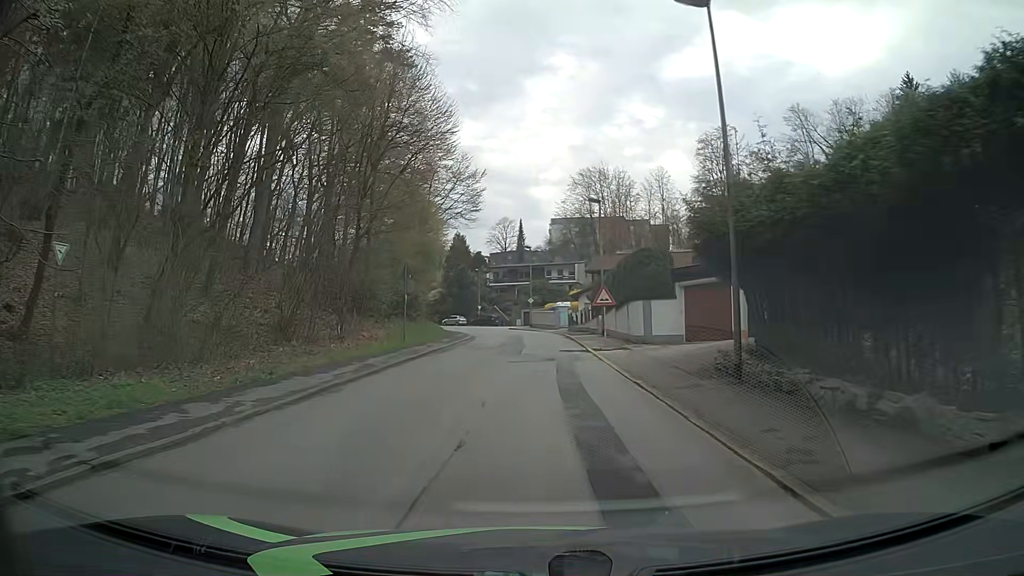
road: residential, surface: asphalt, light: Day
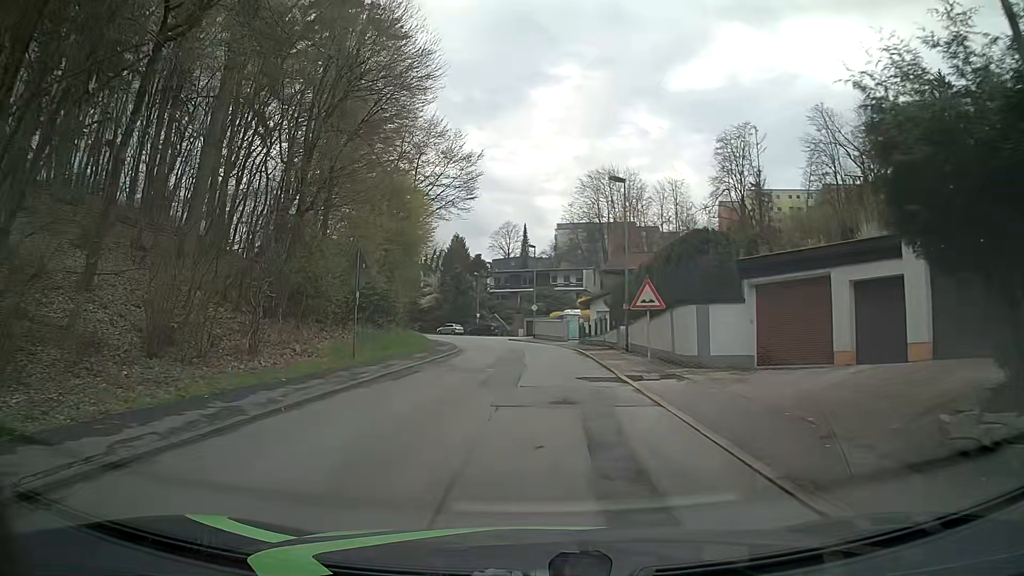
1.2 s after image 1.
(0.0, +8.9) m; 0°
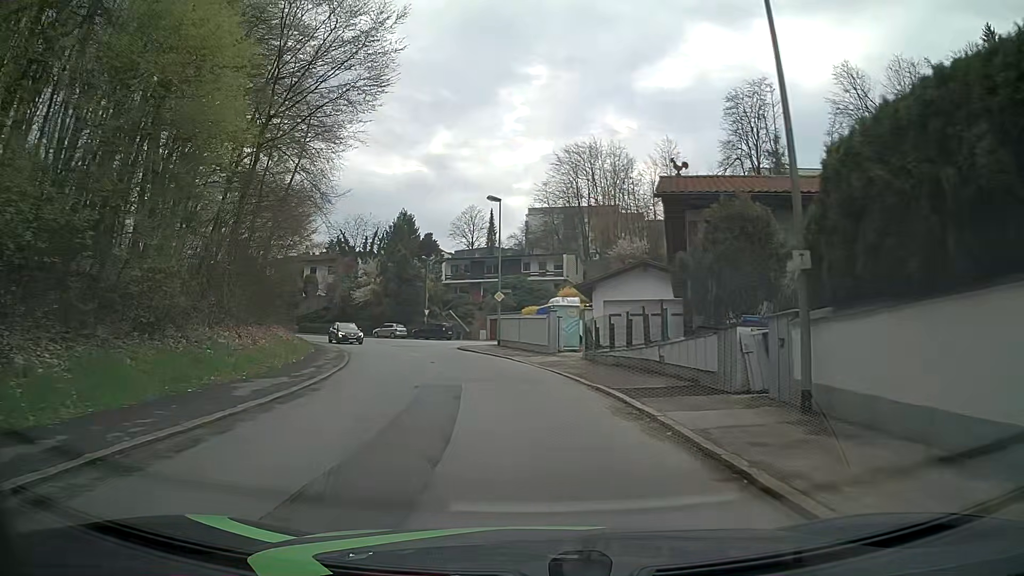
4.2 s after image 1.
(+0.2, +22.2) m; +3°
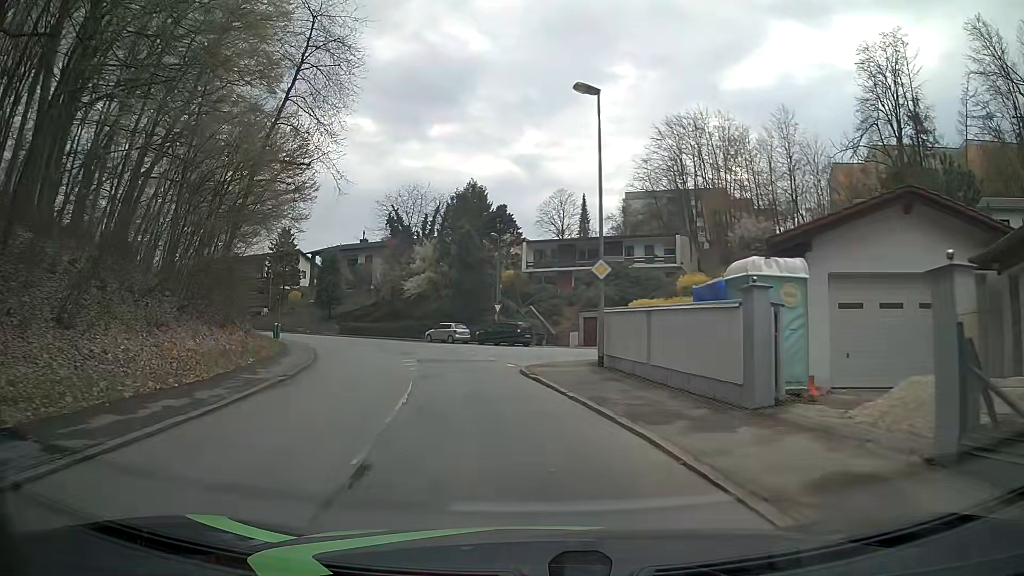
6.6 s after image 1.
(-0.8, +17.9) m; -9°
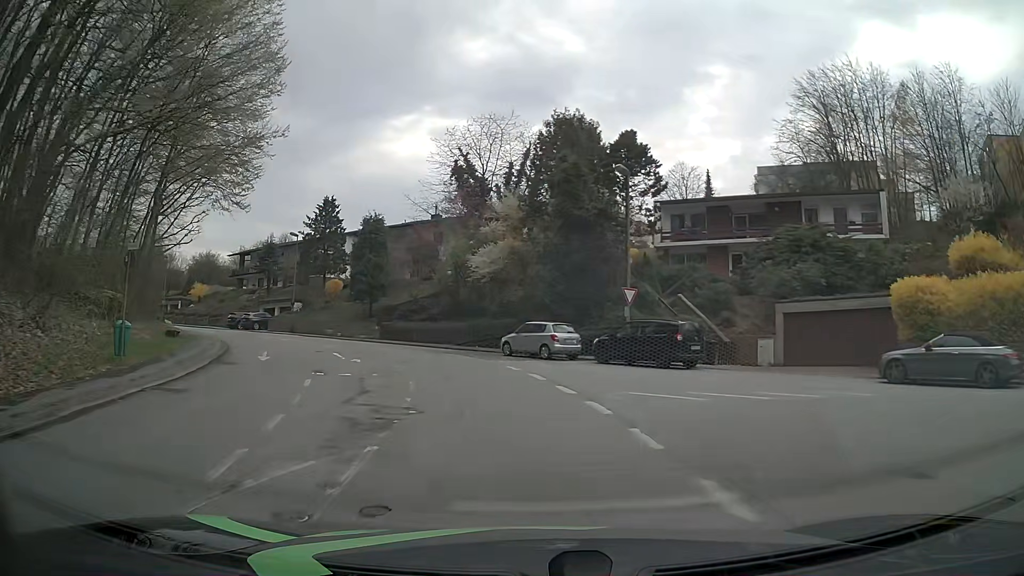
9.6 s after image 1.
(-1.7, +22.4) m; -8°
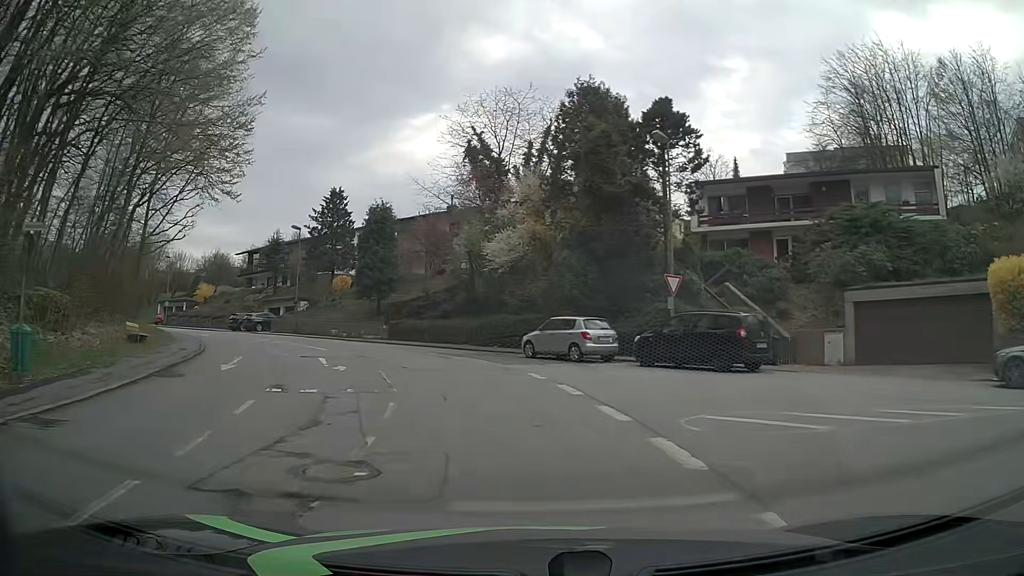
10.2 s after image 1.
(0.0, +4.5) m; -2°
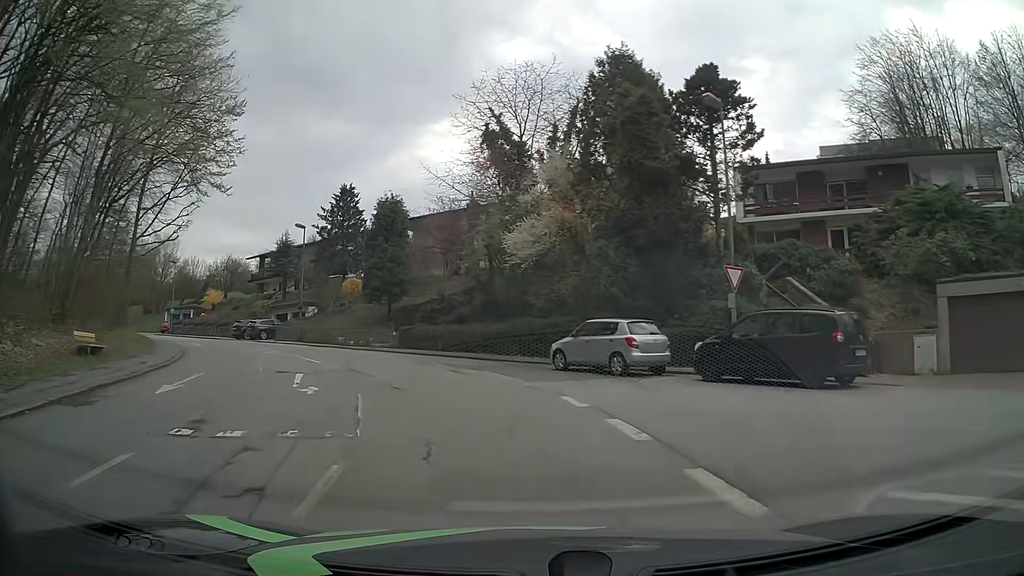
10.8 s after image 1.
(-0.1, +4.5) m; -2°
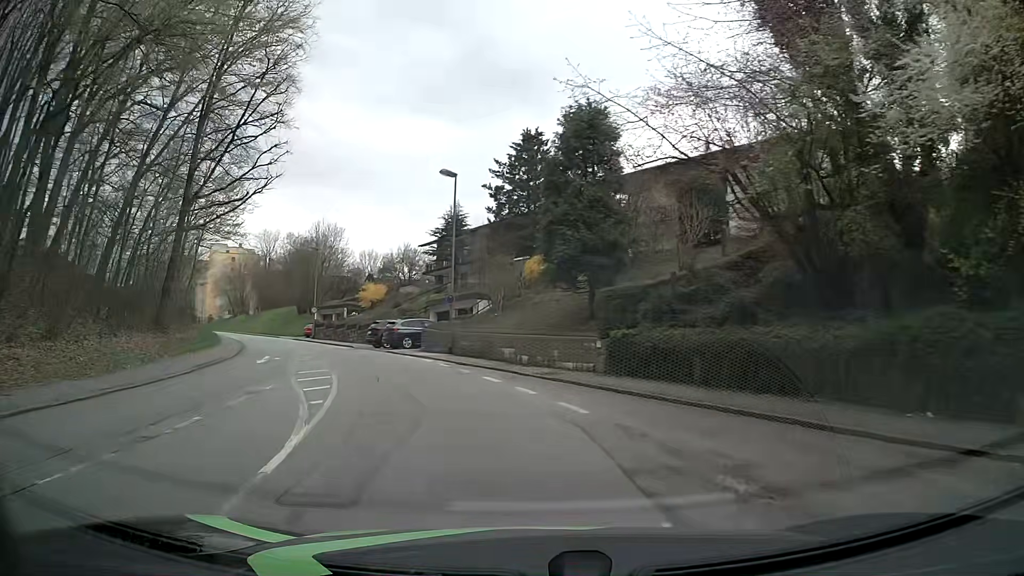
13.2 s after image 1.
(-2.7, +17.6) m; -19°
(-1, +10) (-3, +20) (-7, +29) (-11, +38) (-16, +47) (-21, +56) (-26, +64) (-32, +72) (-38, +80) (-44, +88) m
